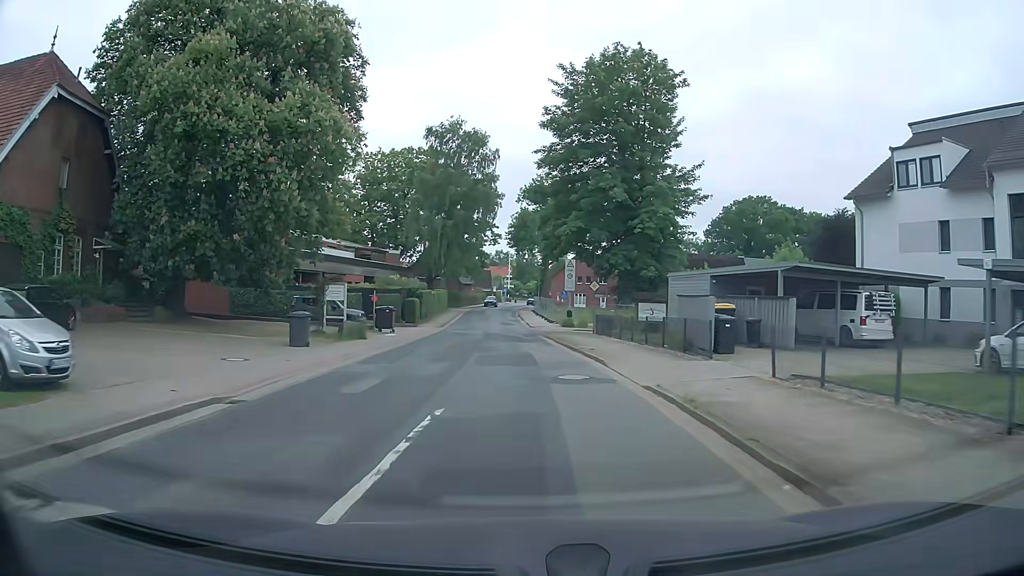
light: Day
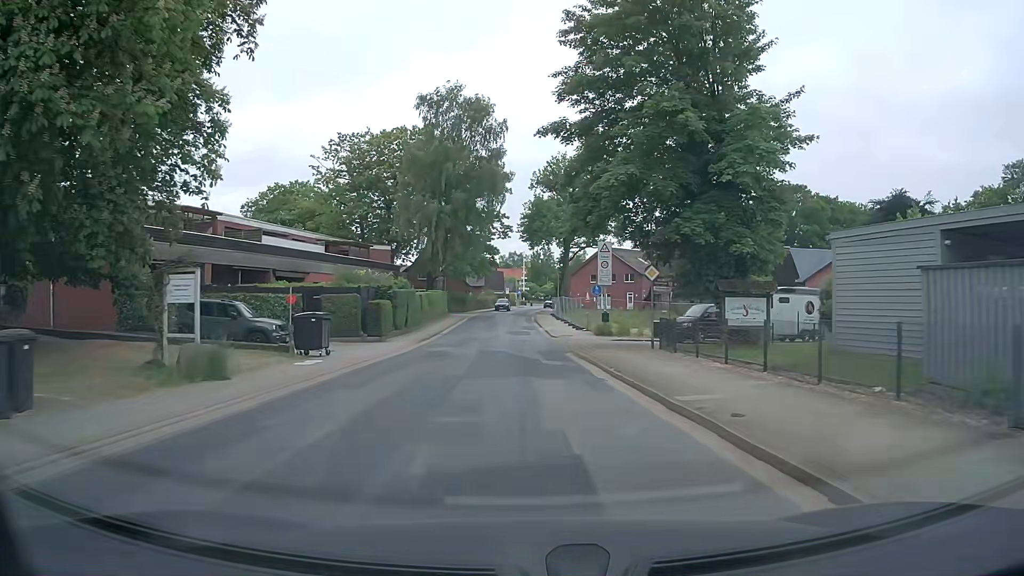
(-0.1, +14.3) m; -1°
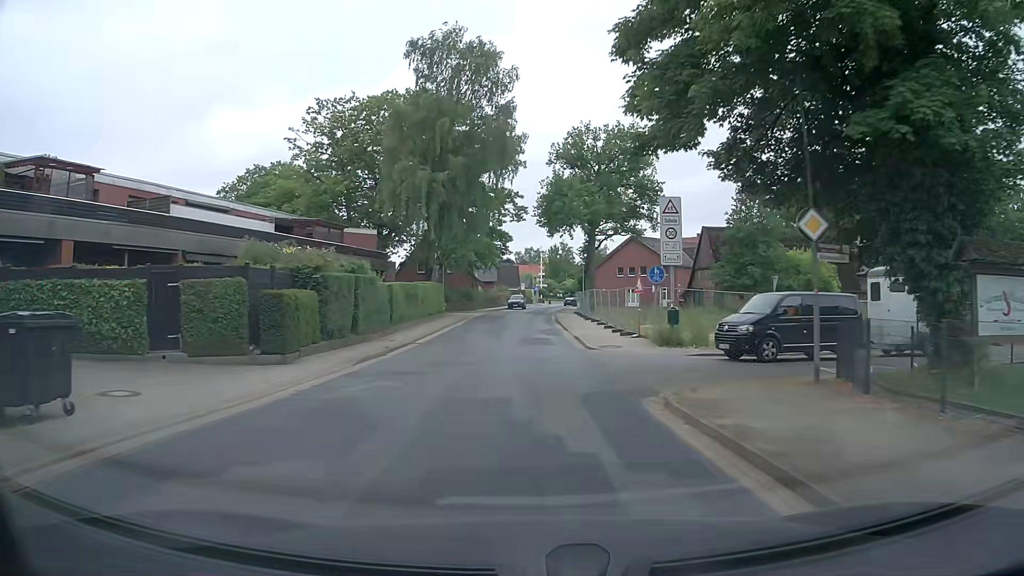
(-0.1, +13.7) m; 0°
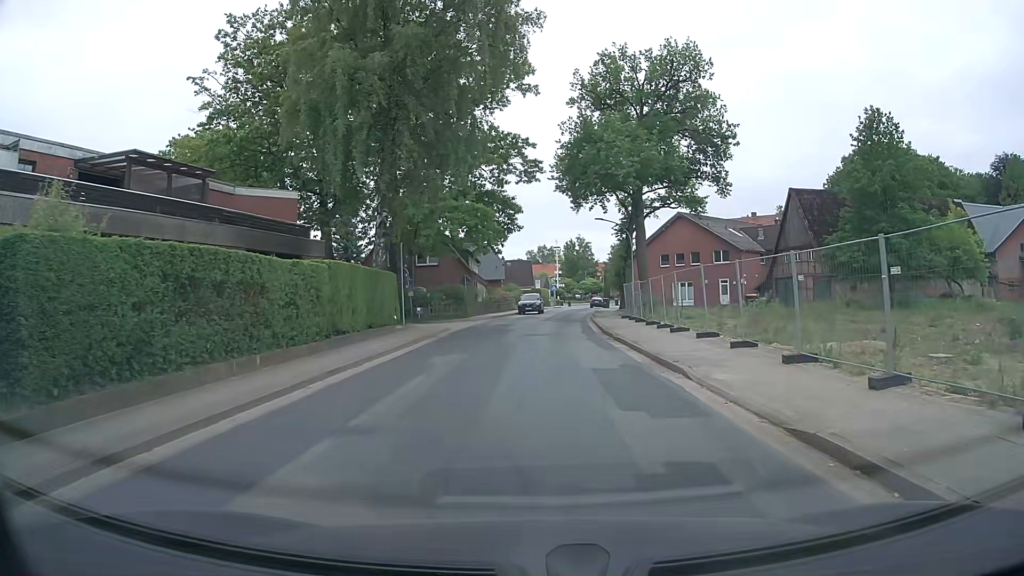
(-0.9, +22.6) m; -3°
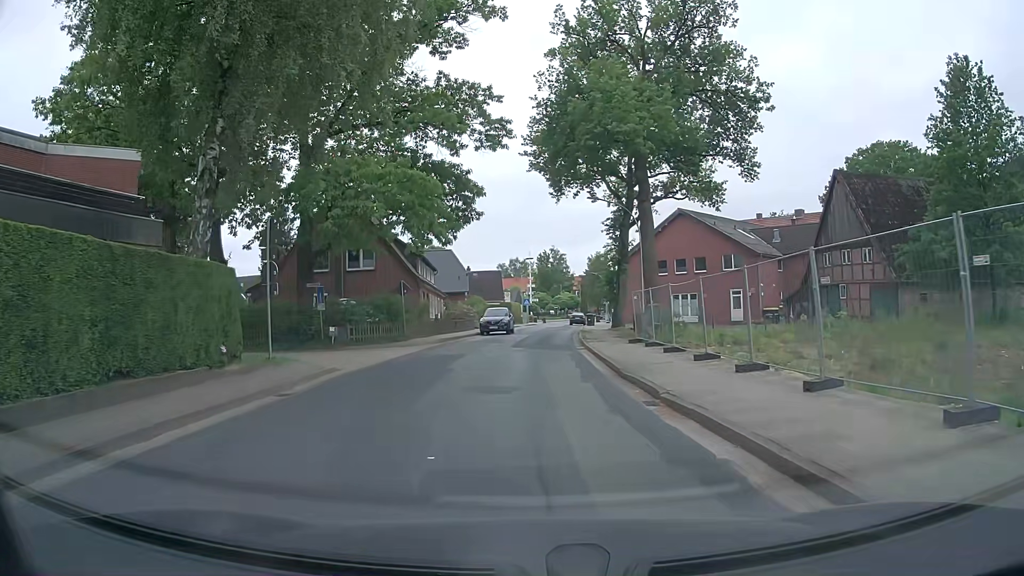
(+0.6, +13.4) m; +3°
(0, +10) (0, +20) (+1, +30) (+1, +40) (+2, +50) (+3, +60) (+2, +70) (+4, +80) (+6, +89) (+8, +99) m
